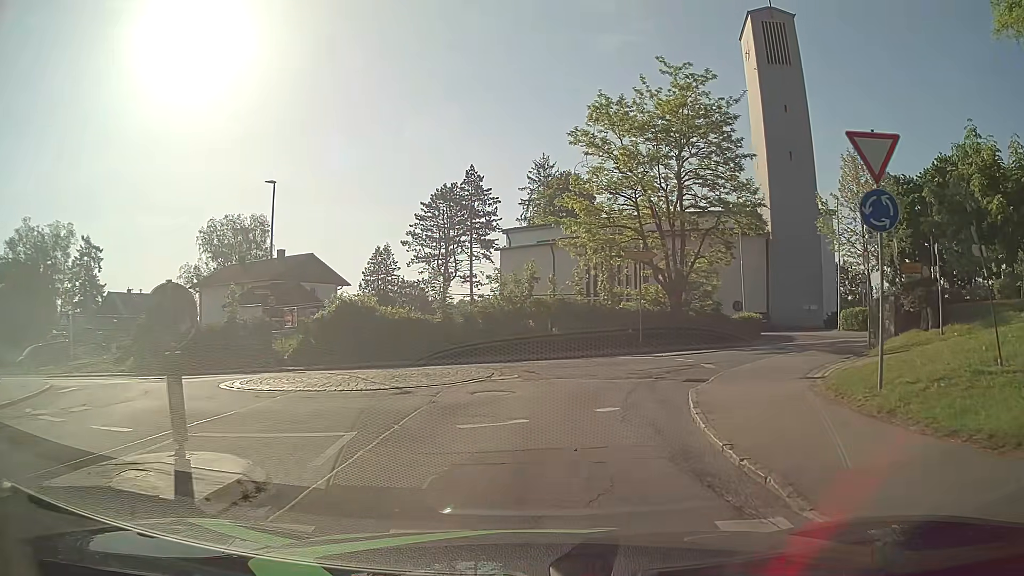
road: unclassified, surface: asphalt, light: Day
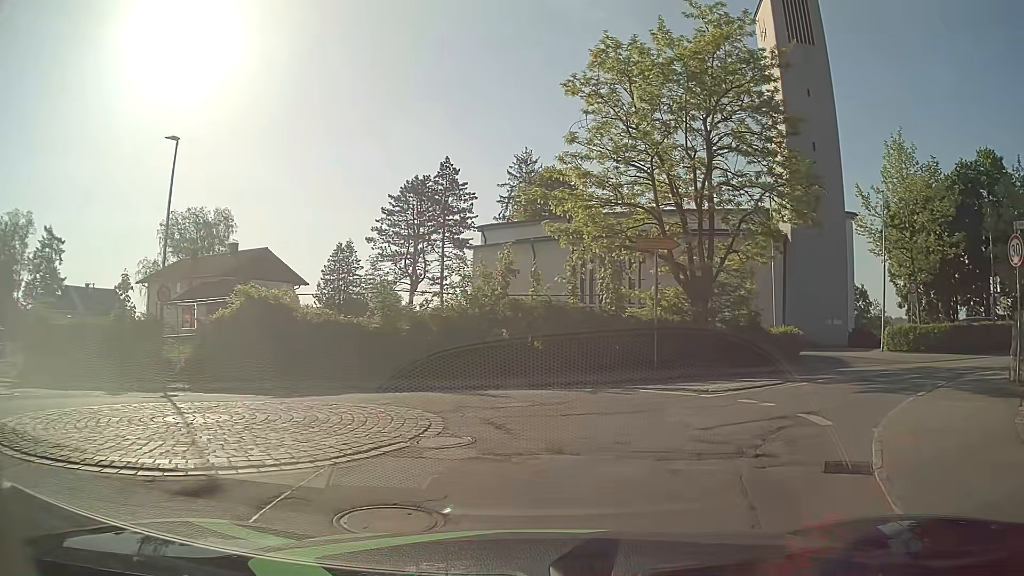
(-0.1, +7.7) m; +1°
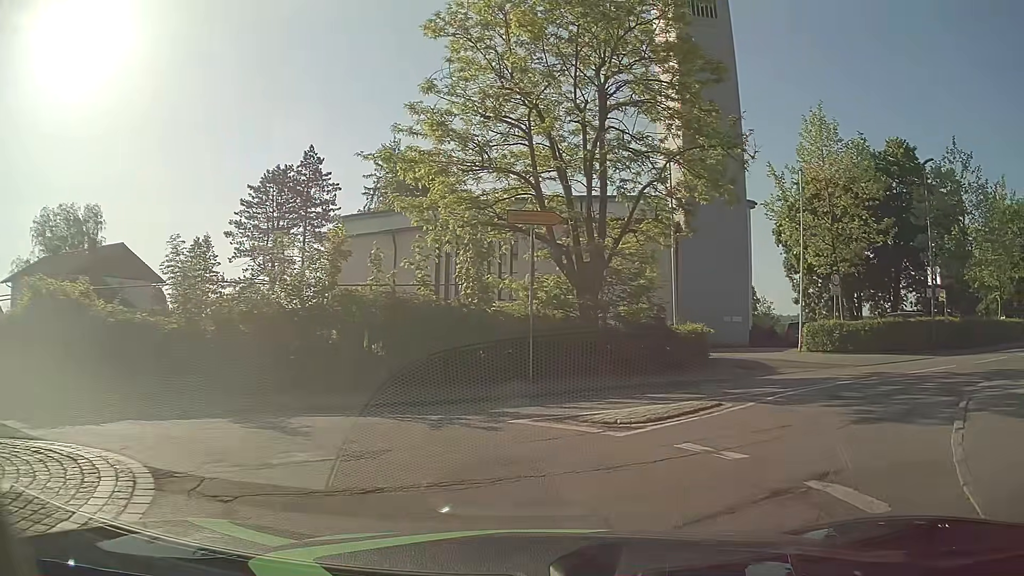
(+0.4, +4.7) m; +12°
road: tertiary
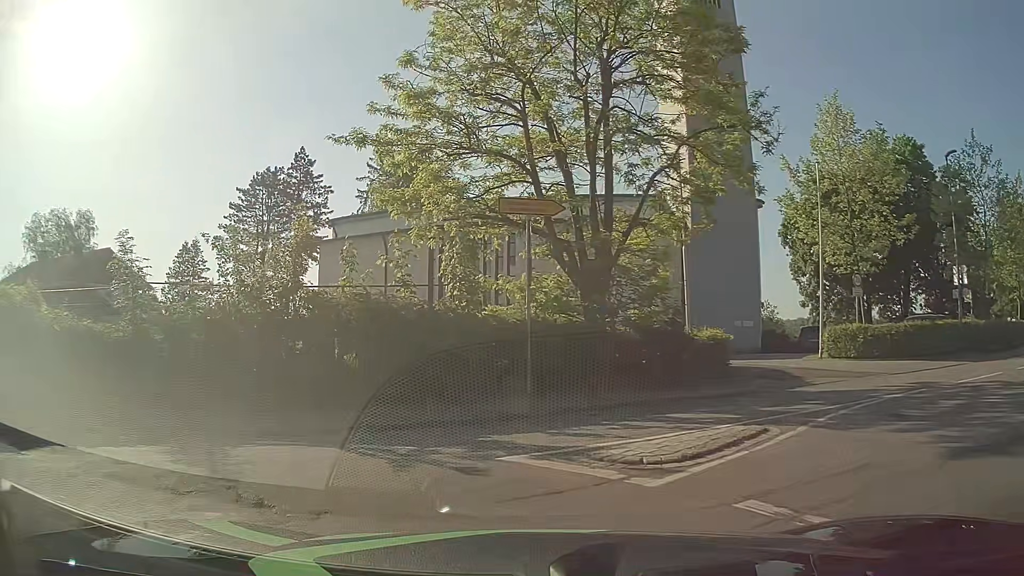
(0.0, +2.2) m; 0°
